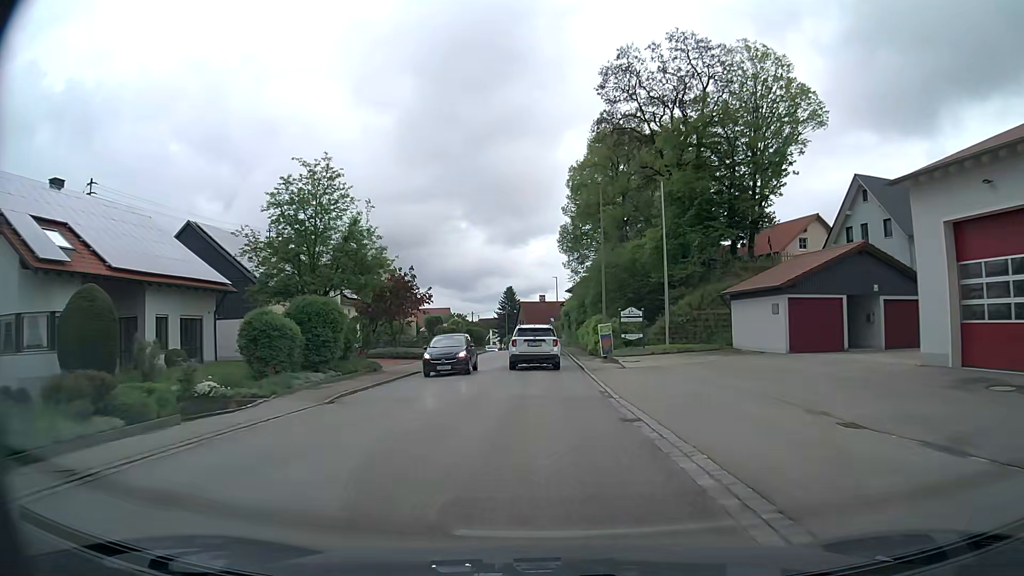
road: secondary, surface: asphalt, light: Day
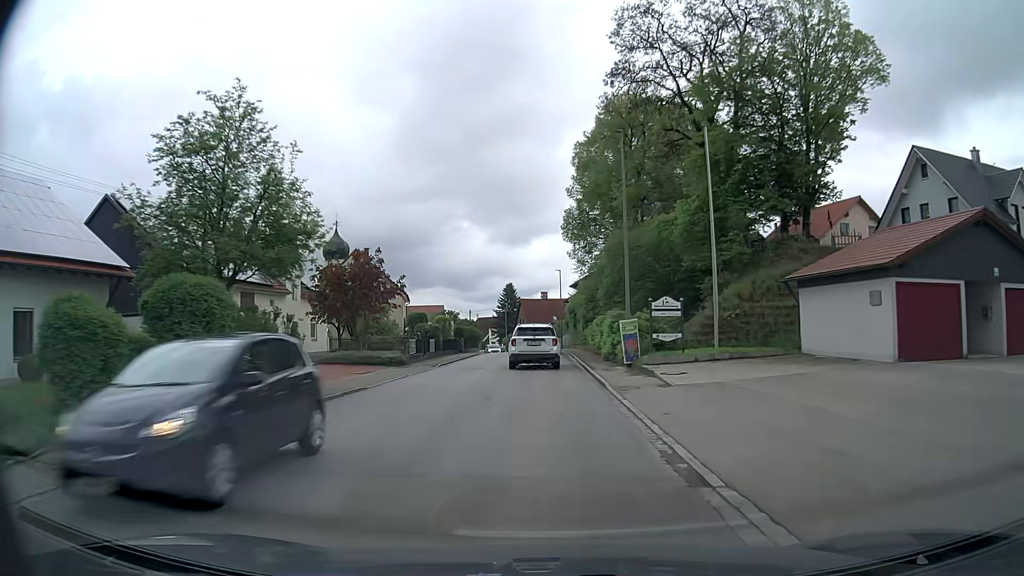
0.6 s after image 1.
(0.0, +8.8) m; 0°
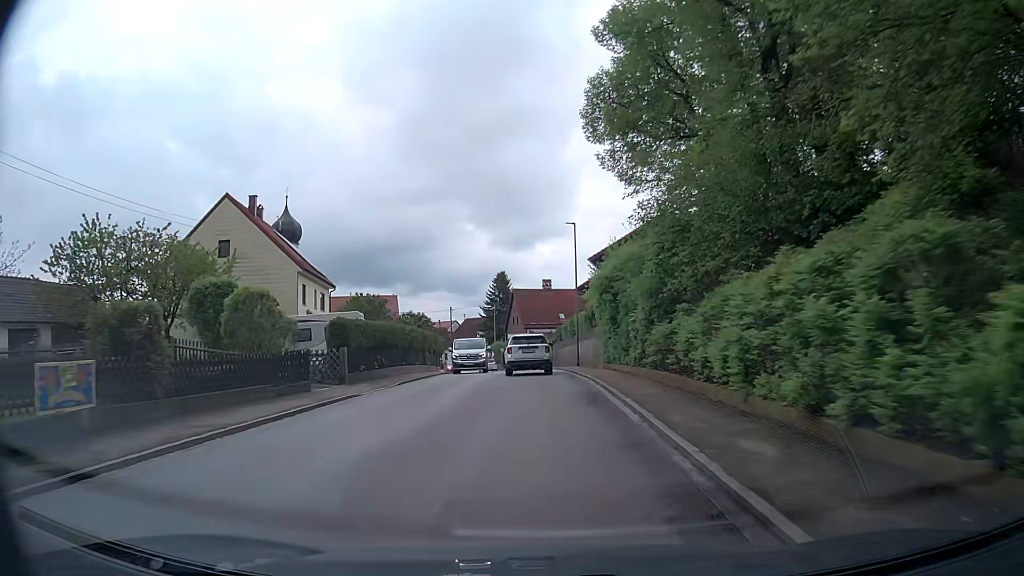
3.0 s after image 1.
(0.0, +33.1) m; 0°
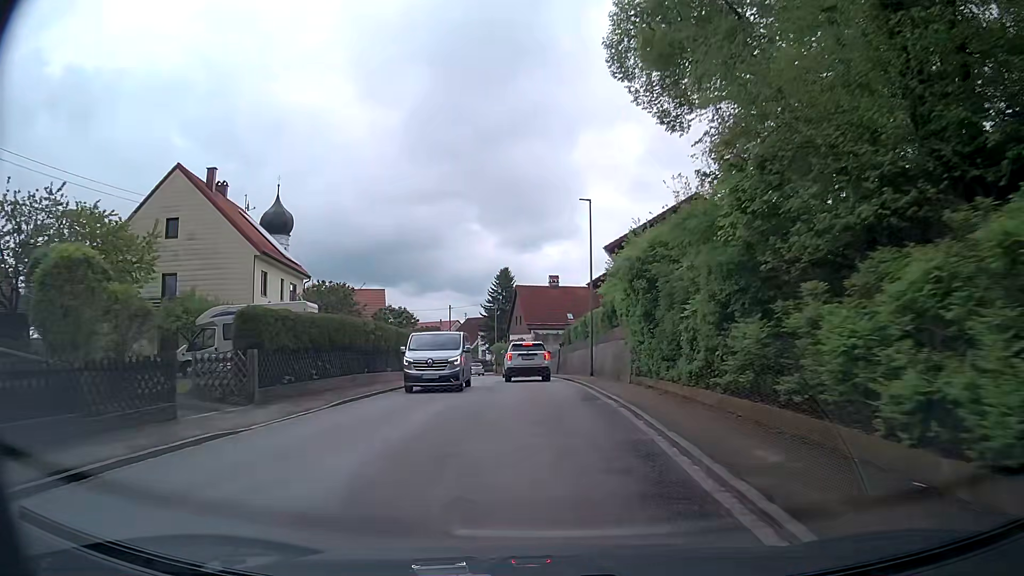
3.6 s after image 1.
(0.0, +7.8) m; -1°
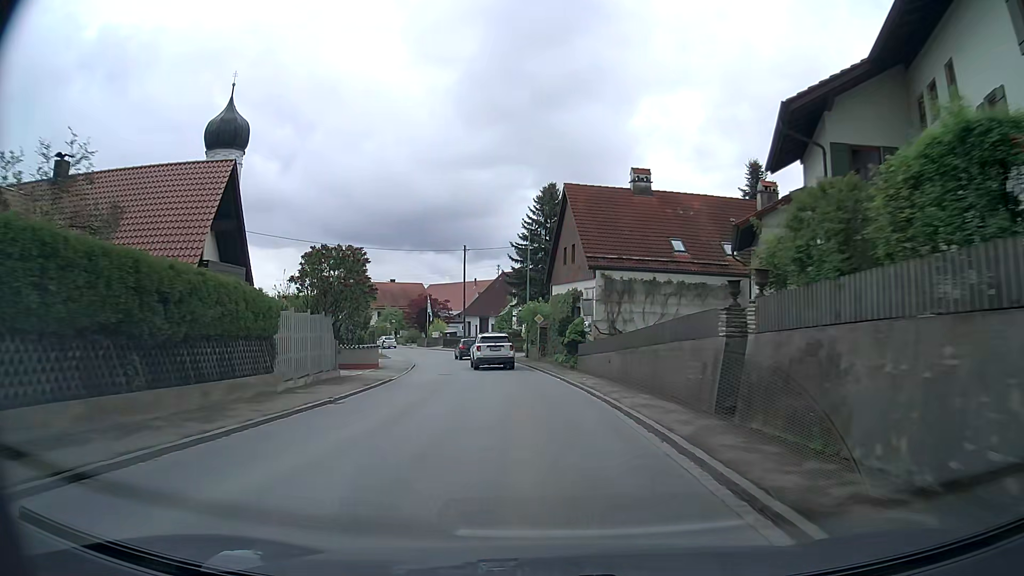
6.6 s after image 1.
(-1.0, +37.4) m; -5°
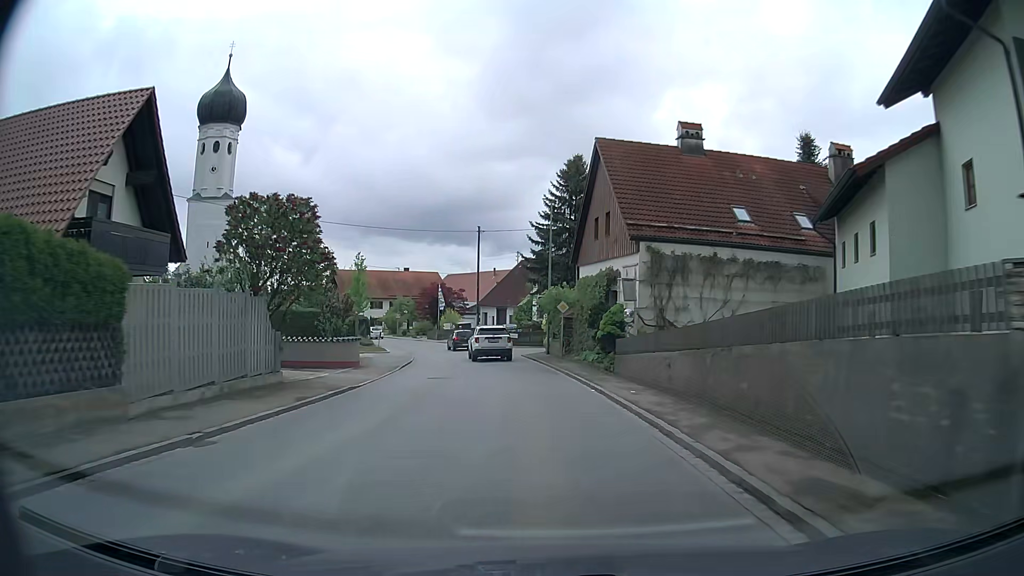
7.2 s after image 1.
(-0.1, +7.5) m; -1°
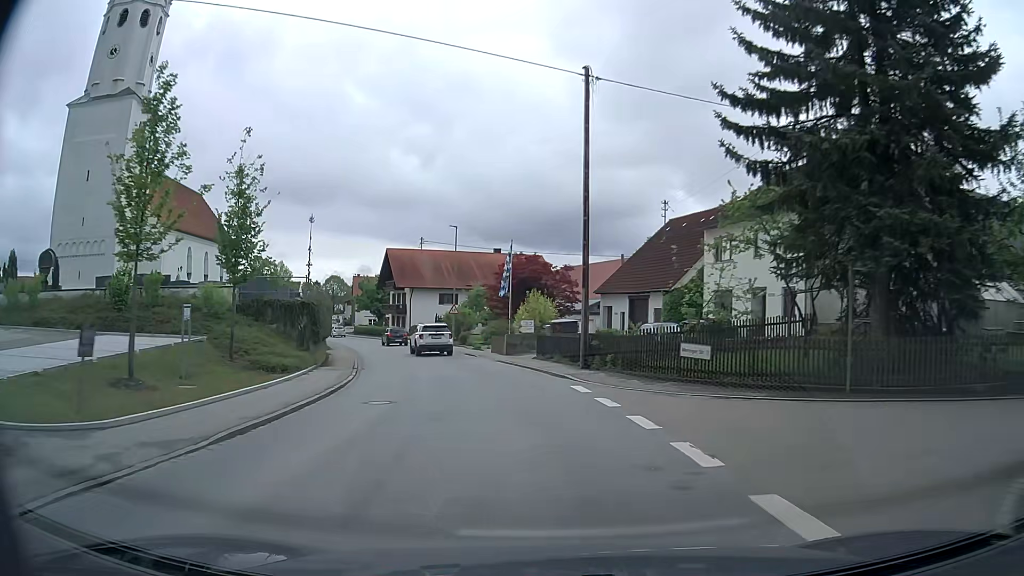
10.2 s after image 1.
(-2.8, +37.5) m; -11°
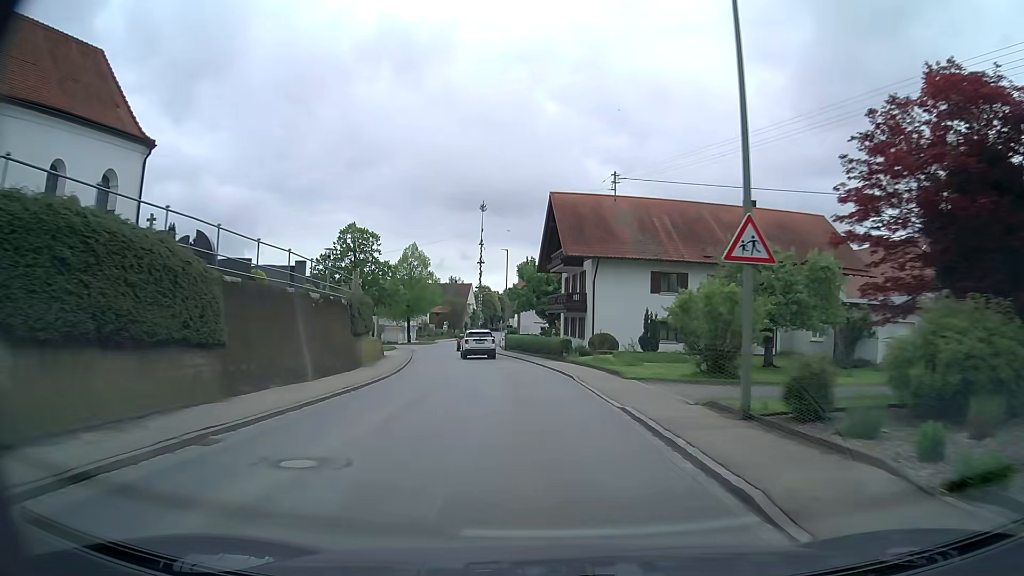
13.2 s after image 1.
(-5.8, +39.1) m; -16°
(0, +10) (-1, +20) (-2, +30) (-4, +40) (-5, +50) (-7, +59) (-9, +69) (-10, +79) (-11, +89) (-11, +99) m
